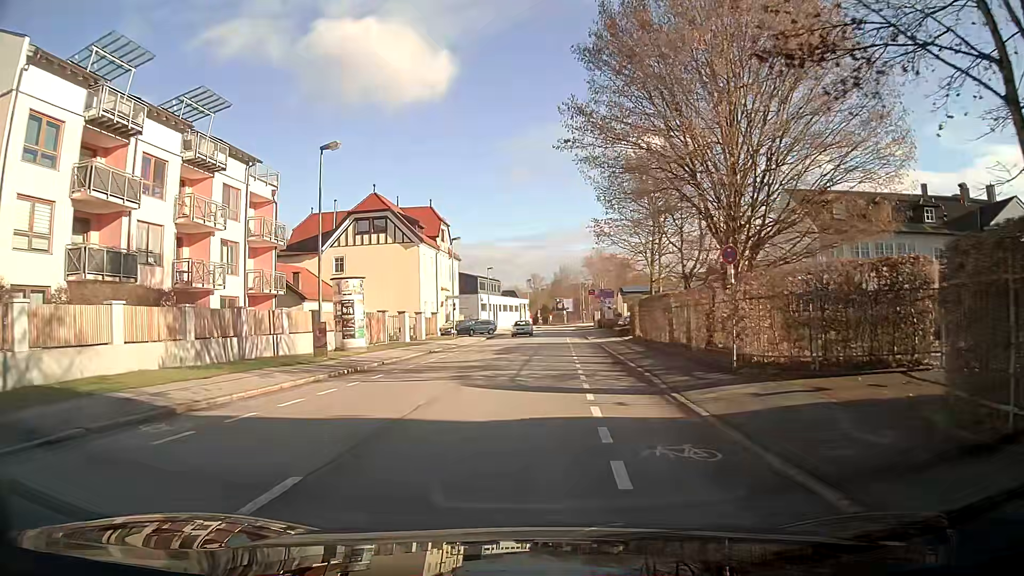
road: primary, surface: asphalt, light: Day
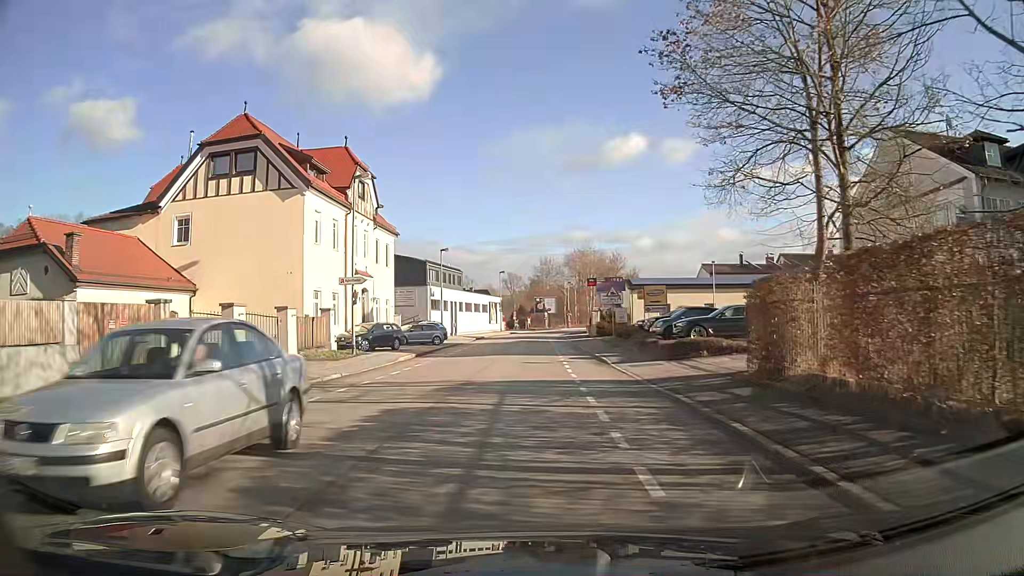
(+0.5, +24.4) m; +2°
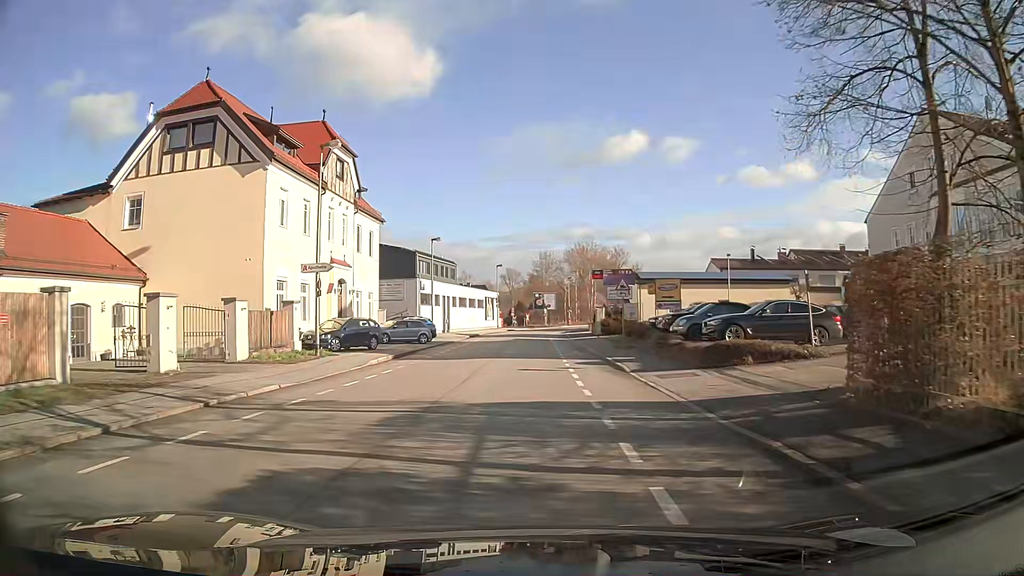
(0.0, +4.9) m; 0°
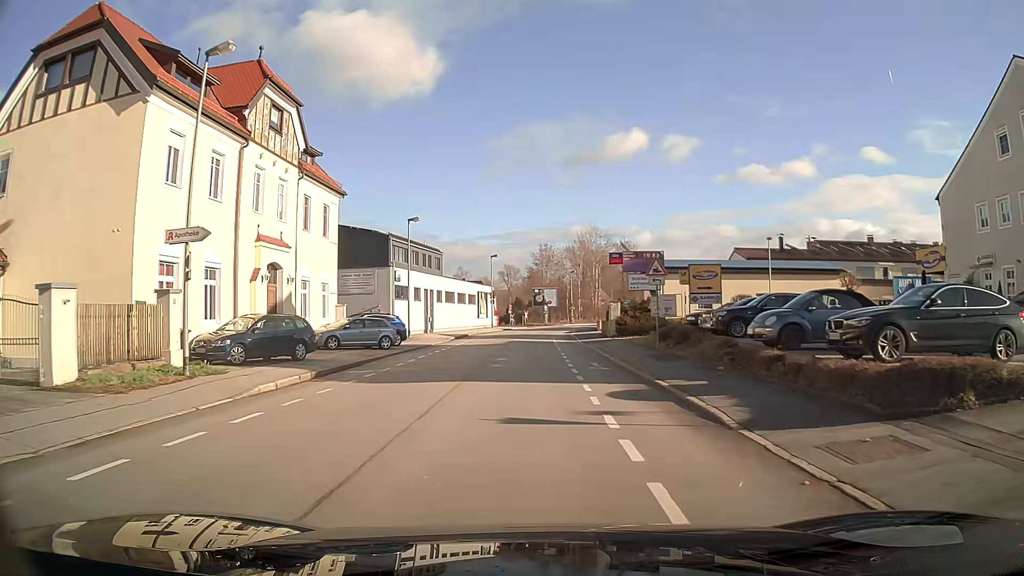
(0.0, +9.9) m; 0°
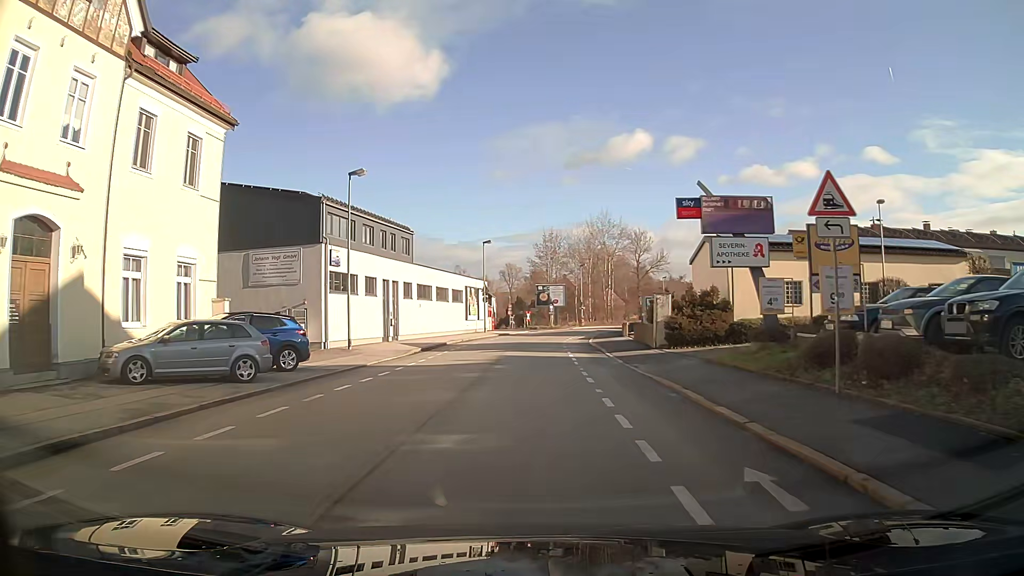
(0.0, +15.1) m; 0°
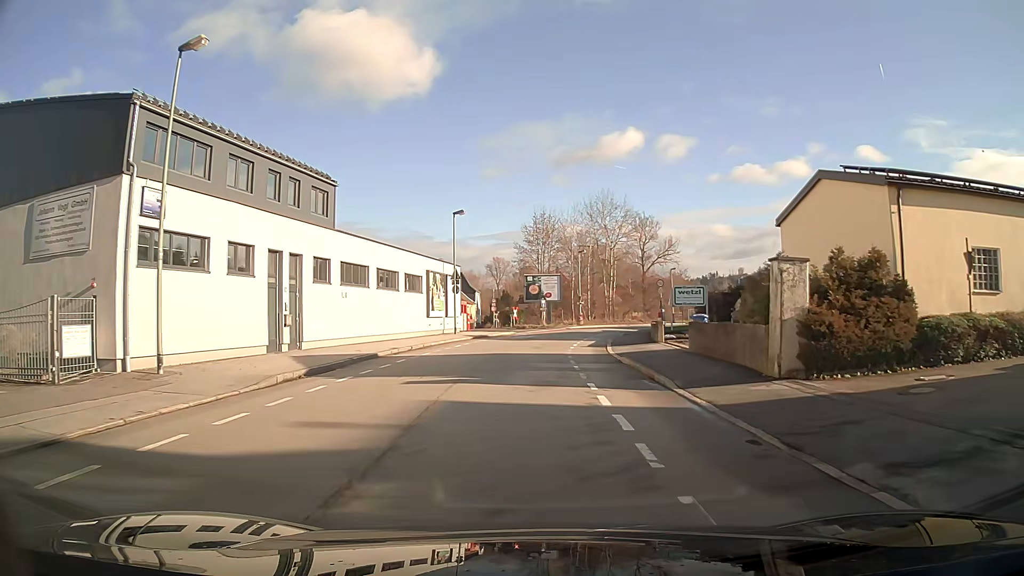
(+0.1, +15.0) m; +1°
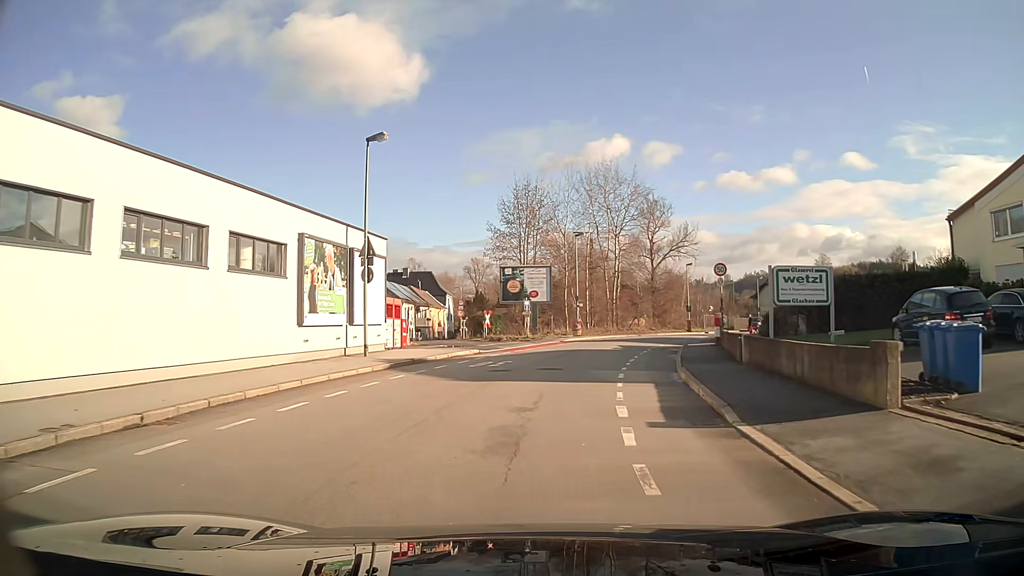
(+0.2, +19.7) m; +2°
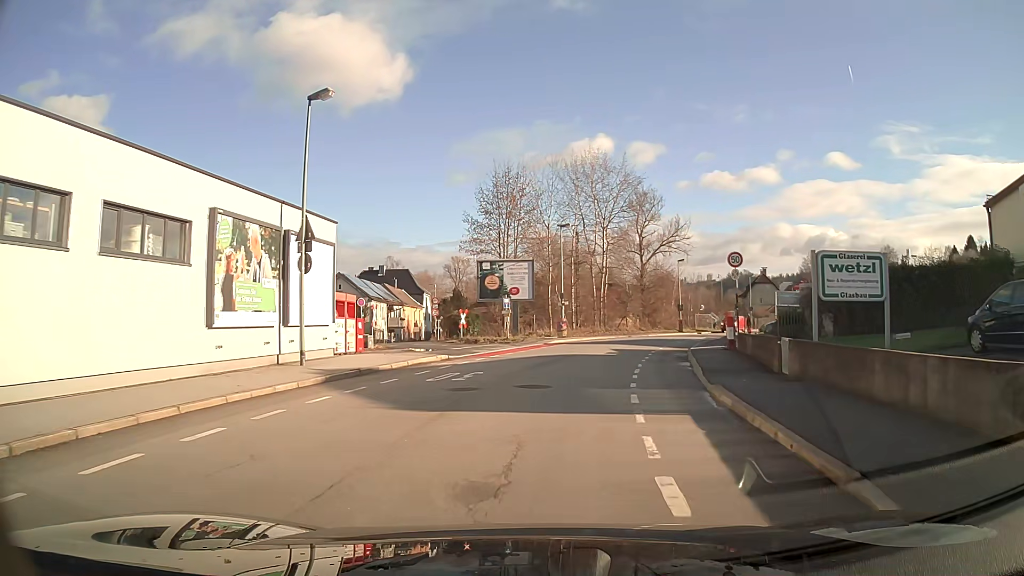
(+0.1, +4.9) m; +2°
(0, +10) (+2, +20) (+4, +30) (+7, +39) (+11, +49) (+15, +57) (+20, +66) (+25, +75) (+31, +83) (+36, +92) m
